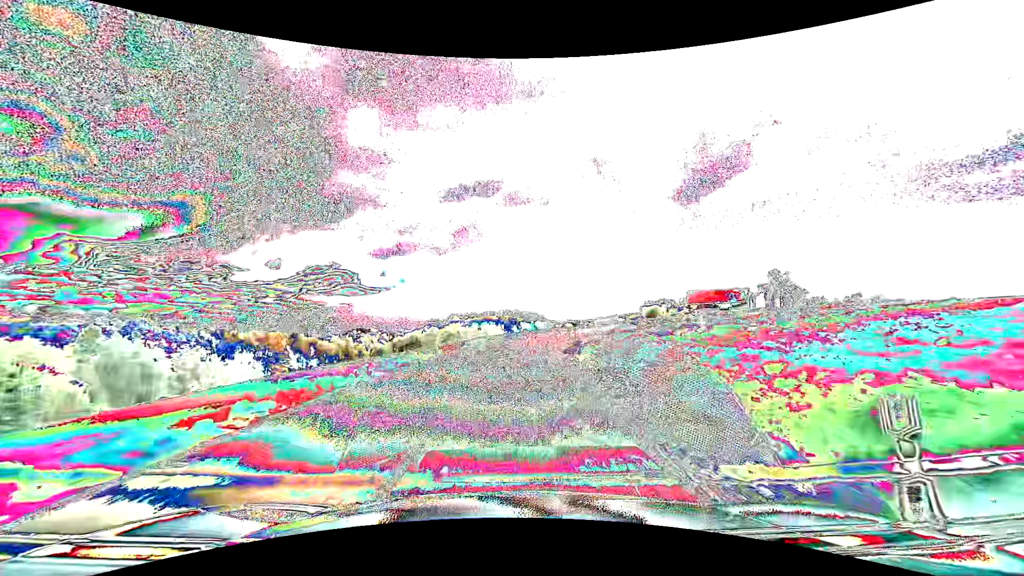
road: tertiary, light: Day
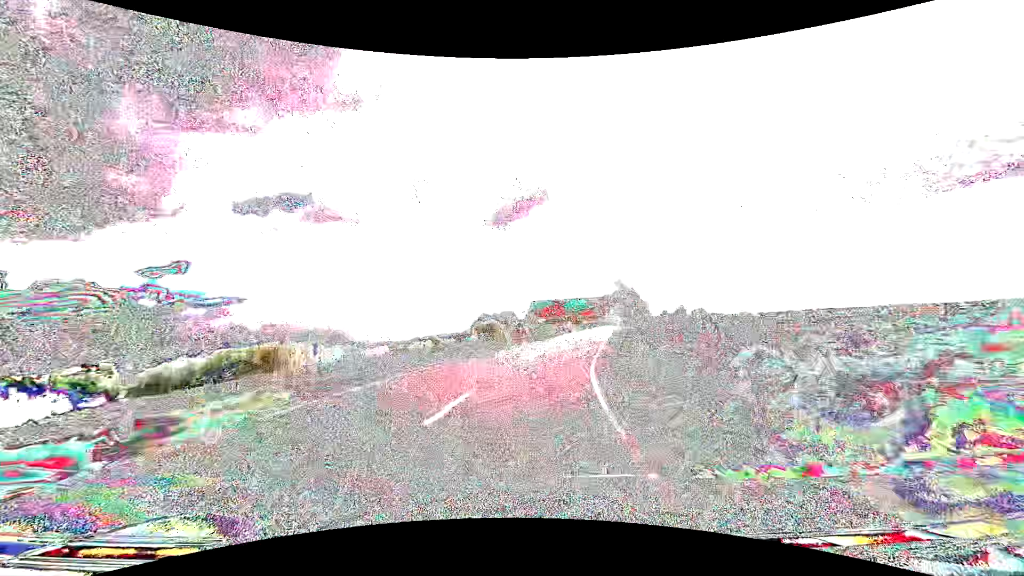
(+7.1, +54.1) m; +21°
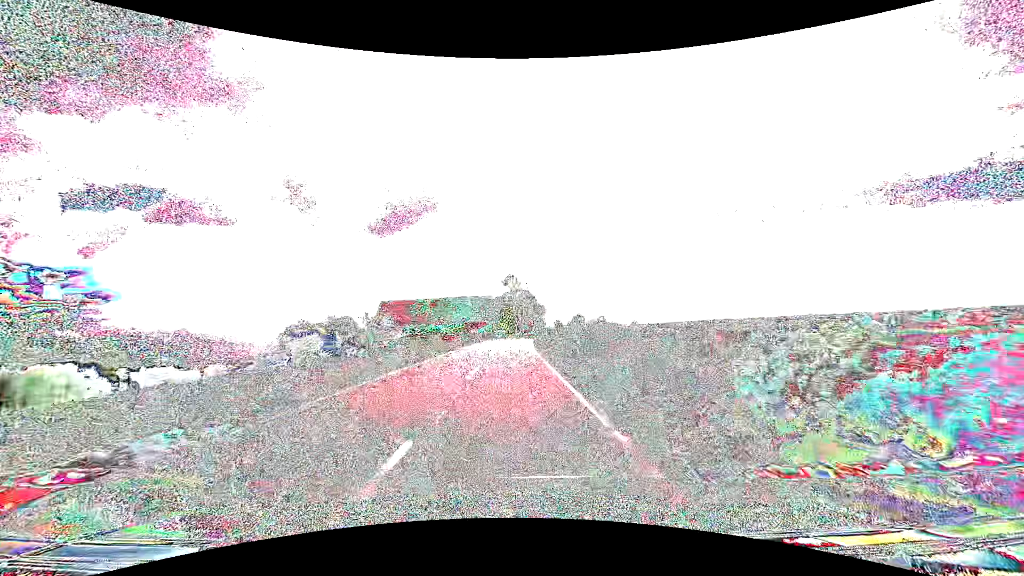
(+9.4, +52.2) m; +14°
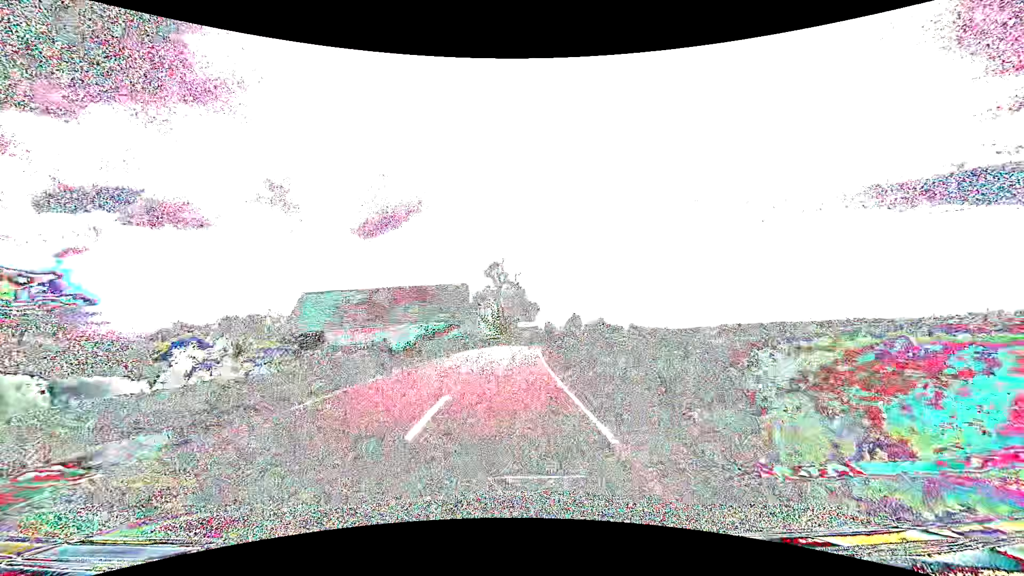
(+0.3, +31.9) m; +2°
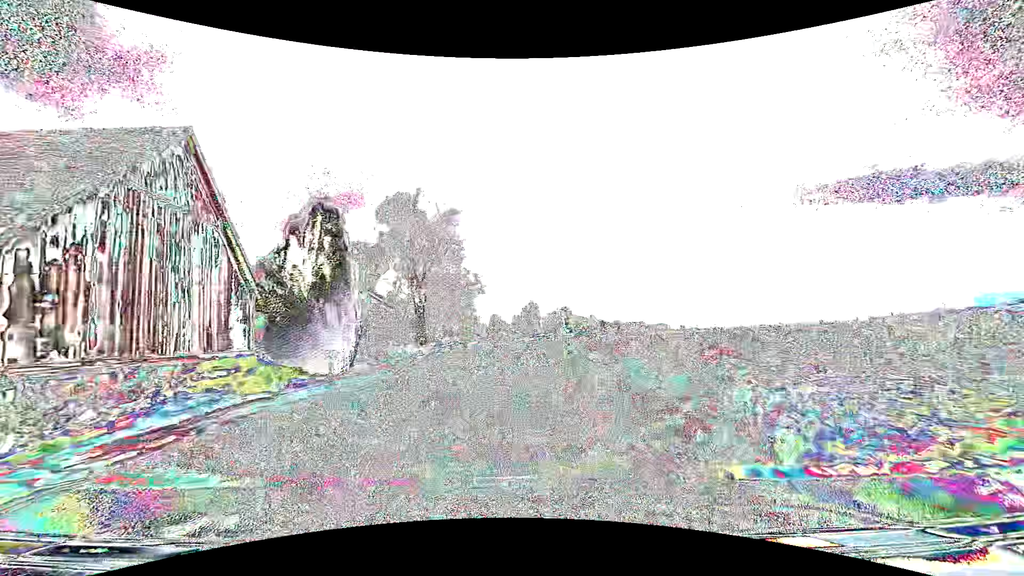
(+2.6, +53.3) m; +7°
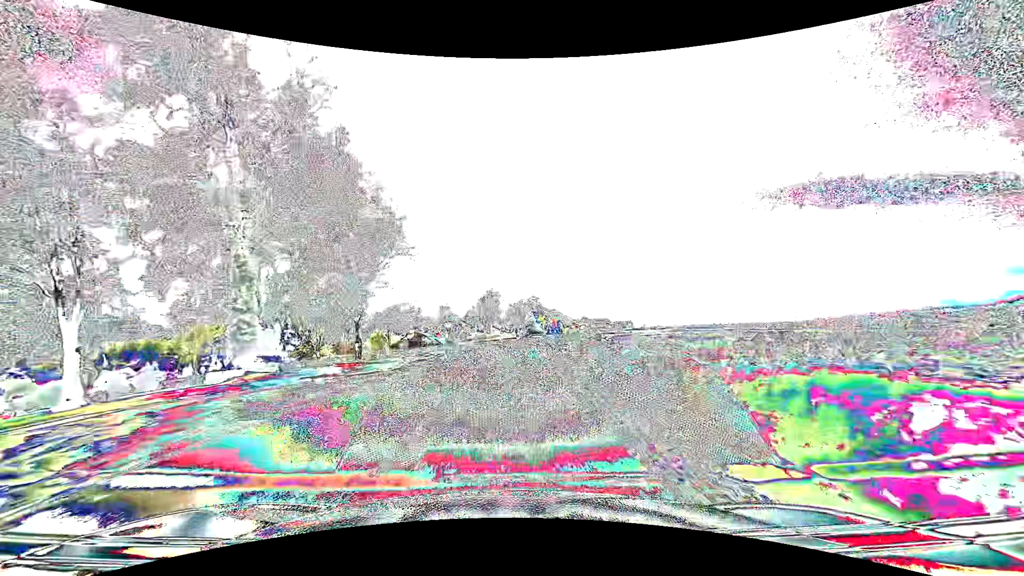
(+1.2, +32.4) m; +5°
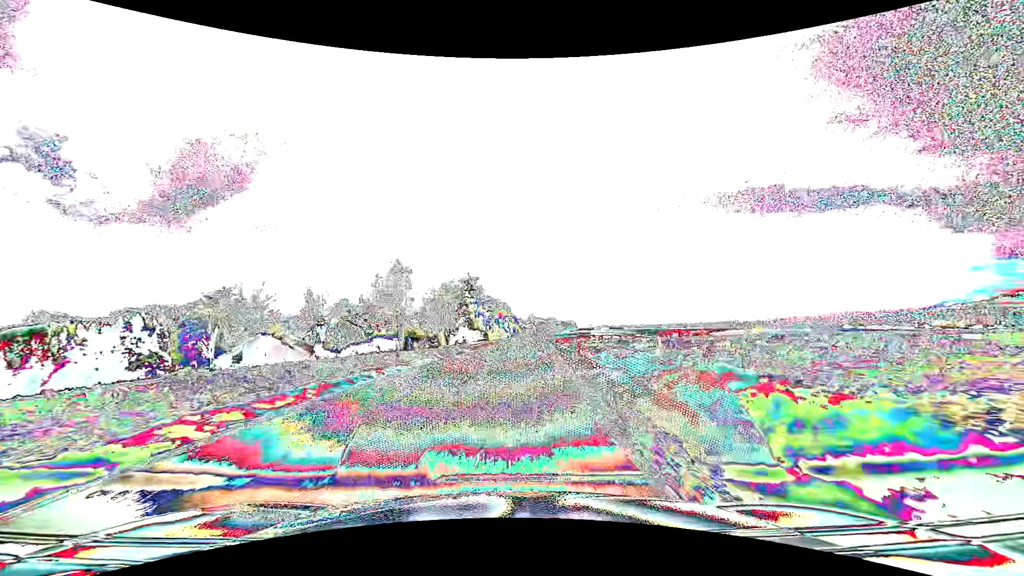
(+2.5, +43.4) m; +7°
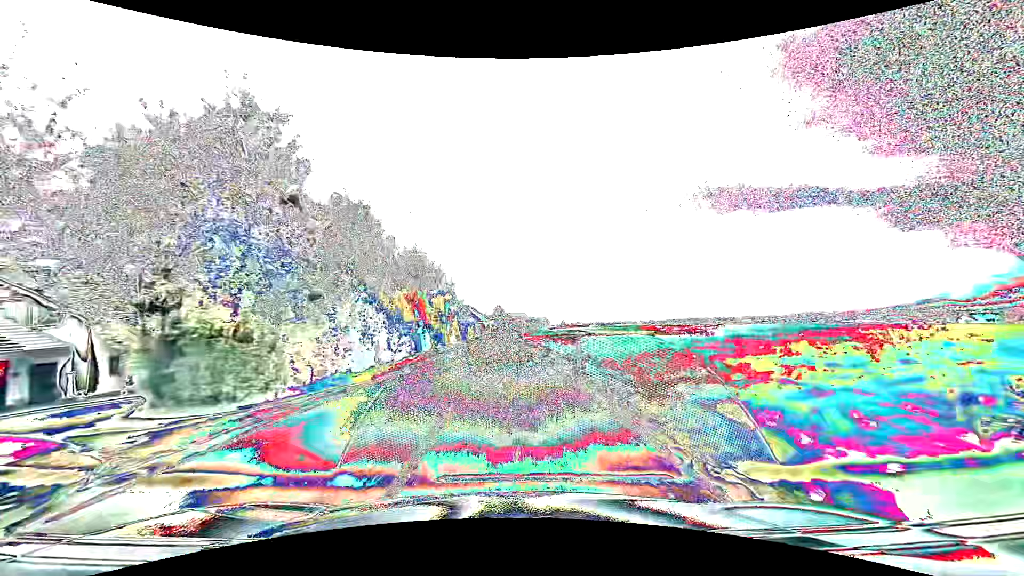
(+2.4, +54.2) m; +4°
(0, +10) (0, +20) (0, +30) (0, +40) (0, +50) (-1, +60) (-1, +70) (-1, +80) (-1, +90) (-1, +100) m
